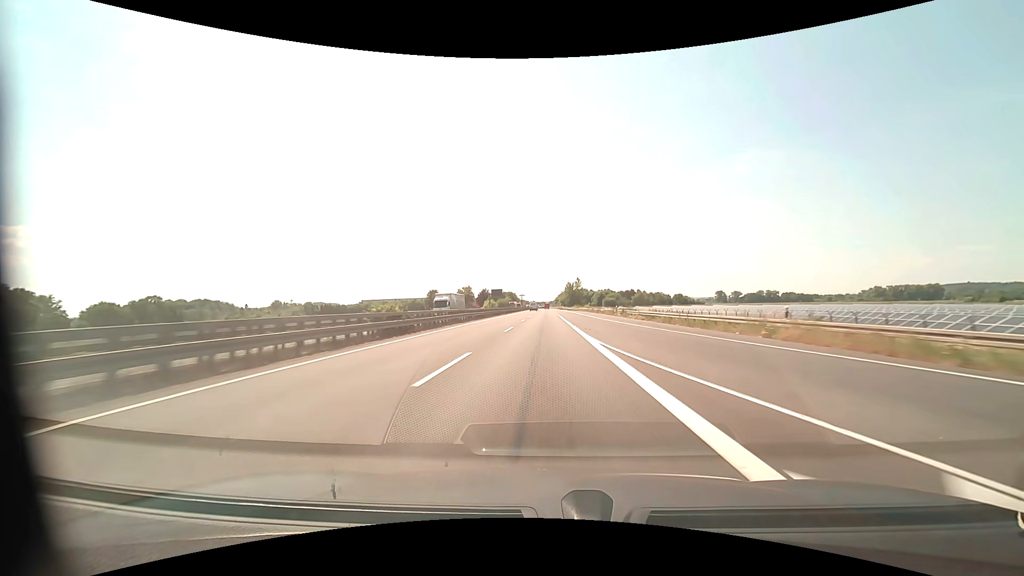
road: motorway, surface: asphalt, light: Day
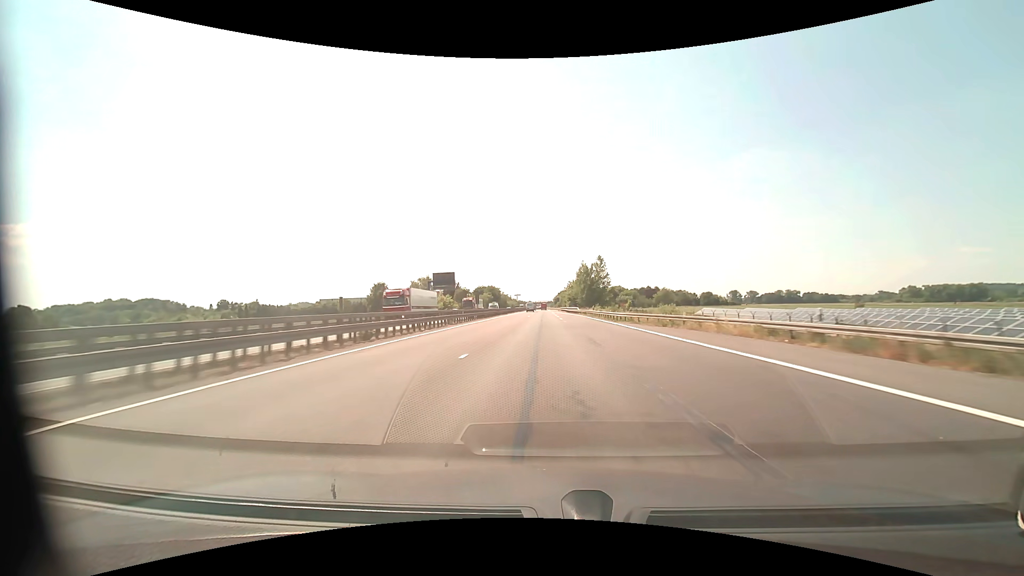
(+0.3, +103.4) m; 0°
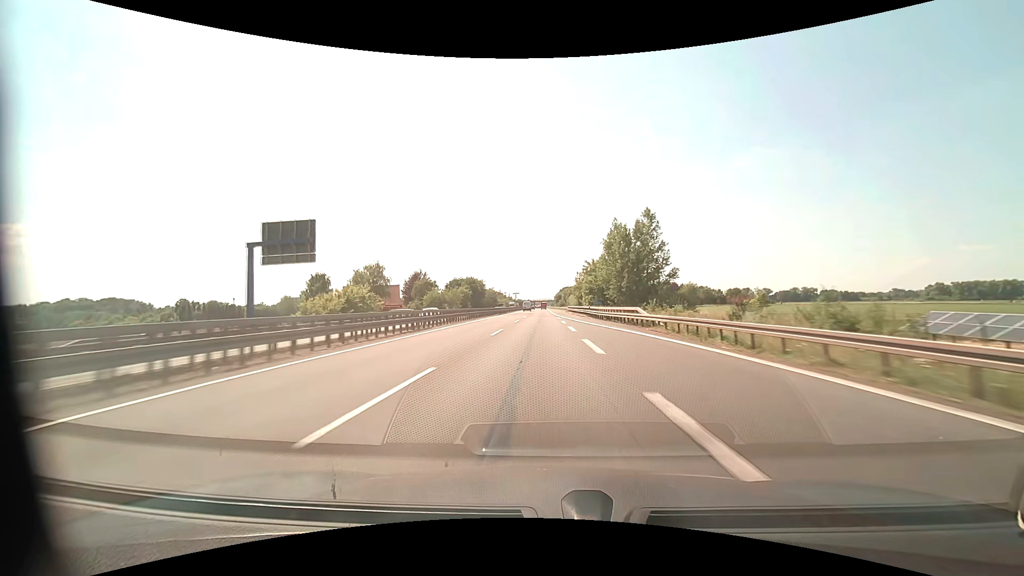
(+0.1, +62.2) m; 0°
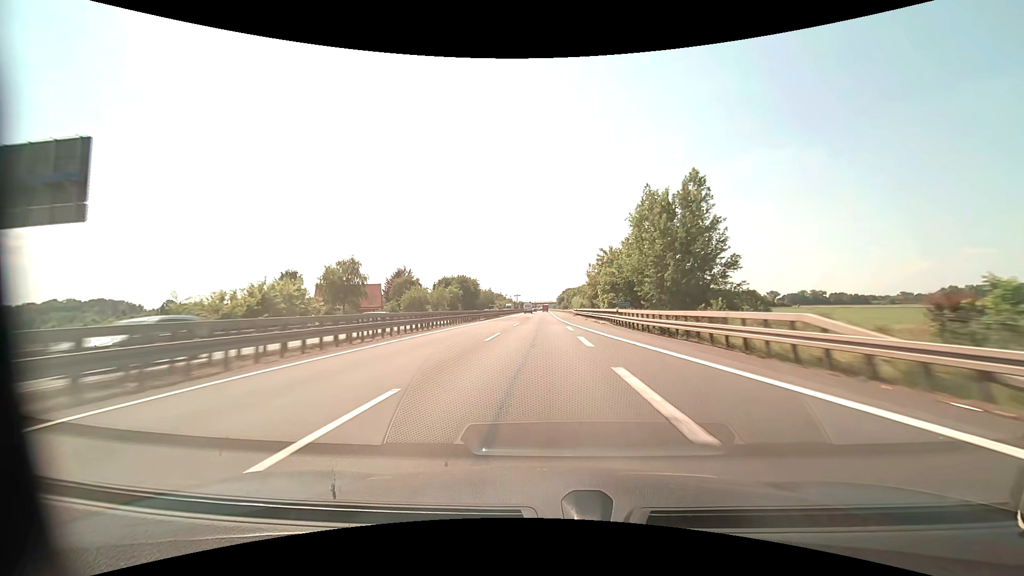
(0.0, +20.8) m; 0°
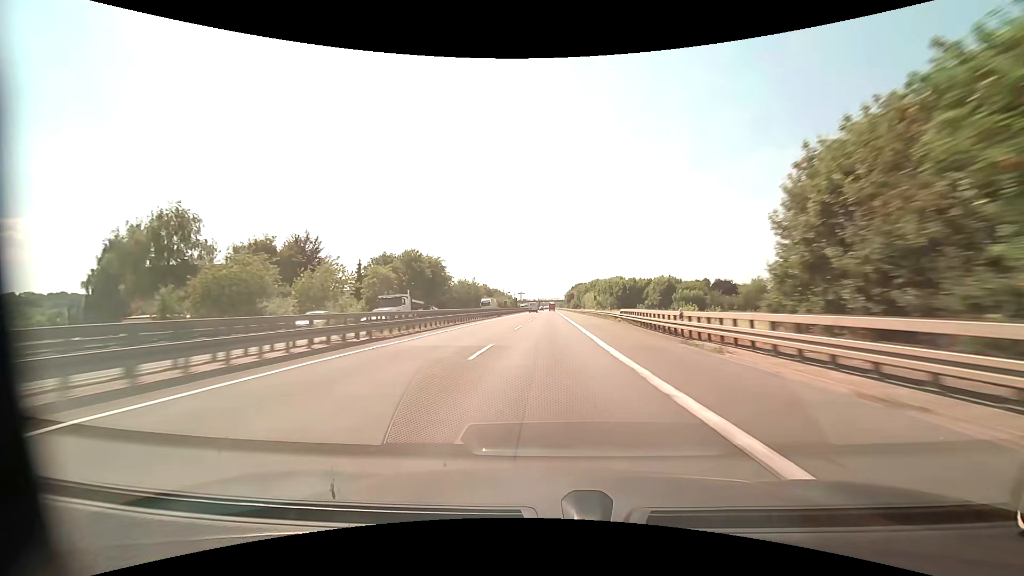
(-0.4, +62.3) m; -1°
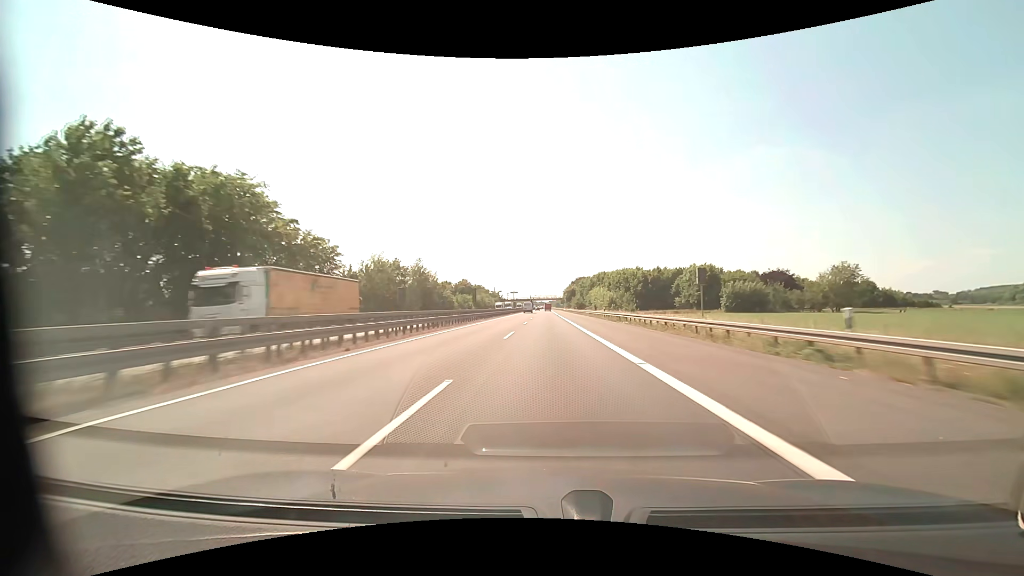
(+0.3, +62.2) m; +1°
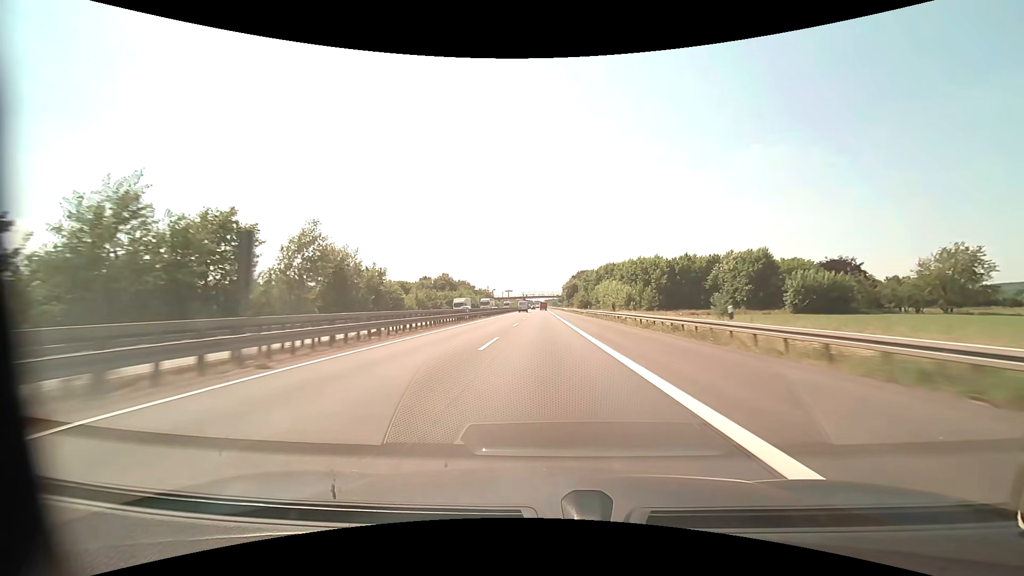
(+0.2, +41.5) m; +1°
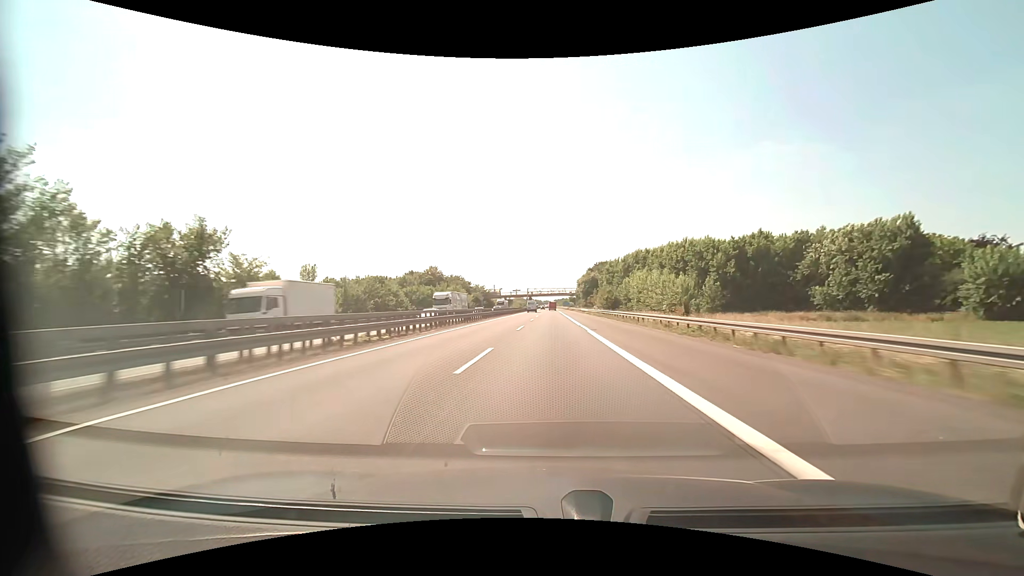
(-0.3, +41.5) m; -1°
(0, +10) (0, +20) (0, +30) (0, +40) (0, +50) (0, +60) (0, +70) (-1, +80) (-1, +90) (-1, +100) m
